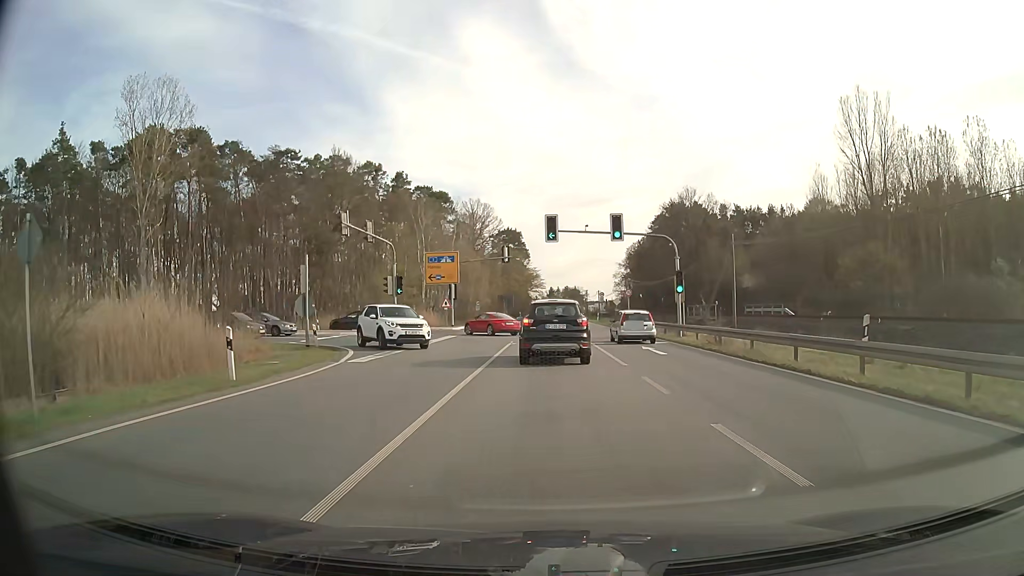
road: primary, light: Day
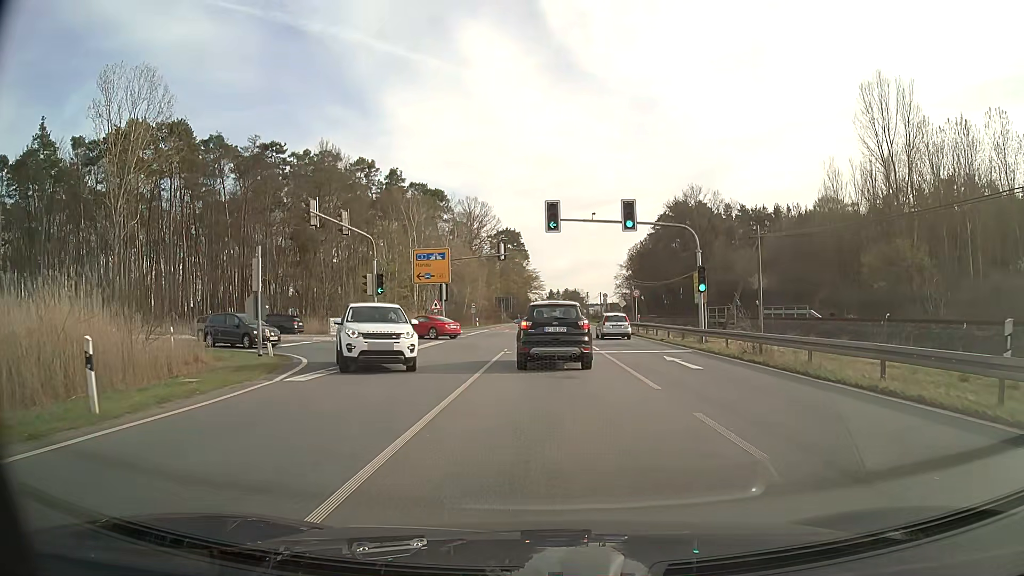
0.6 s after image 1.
(0.0, +4.9) m; 0°
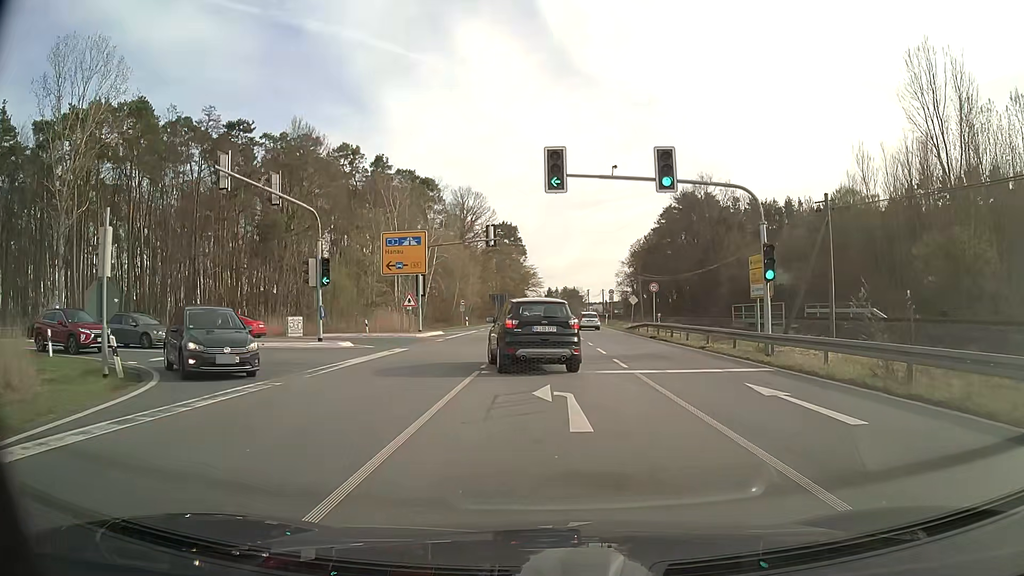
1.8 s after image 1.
(0.0, +9.0) m; 0°
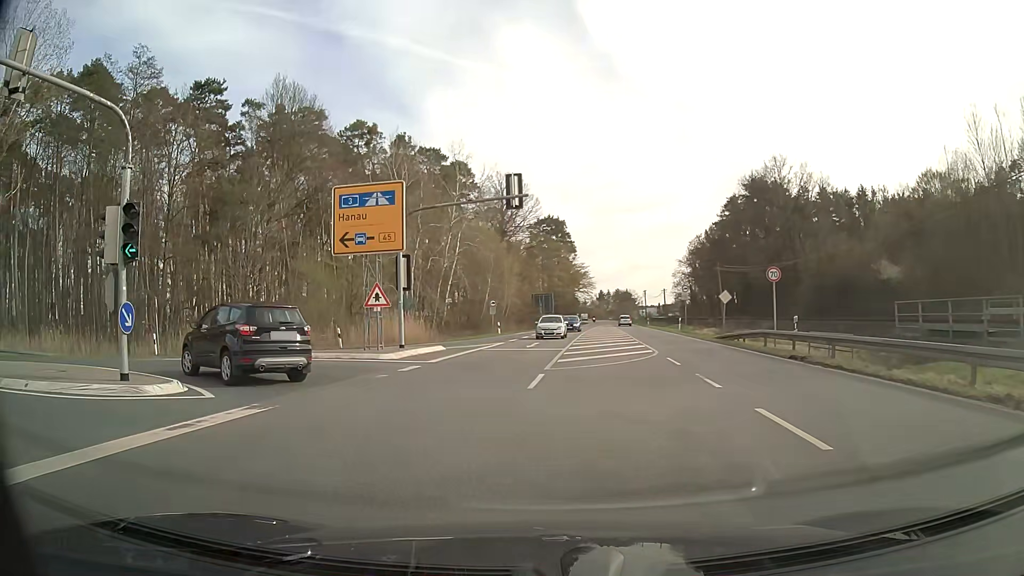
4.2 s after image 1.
(-0.1, +16.2) m; -4°
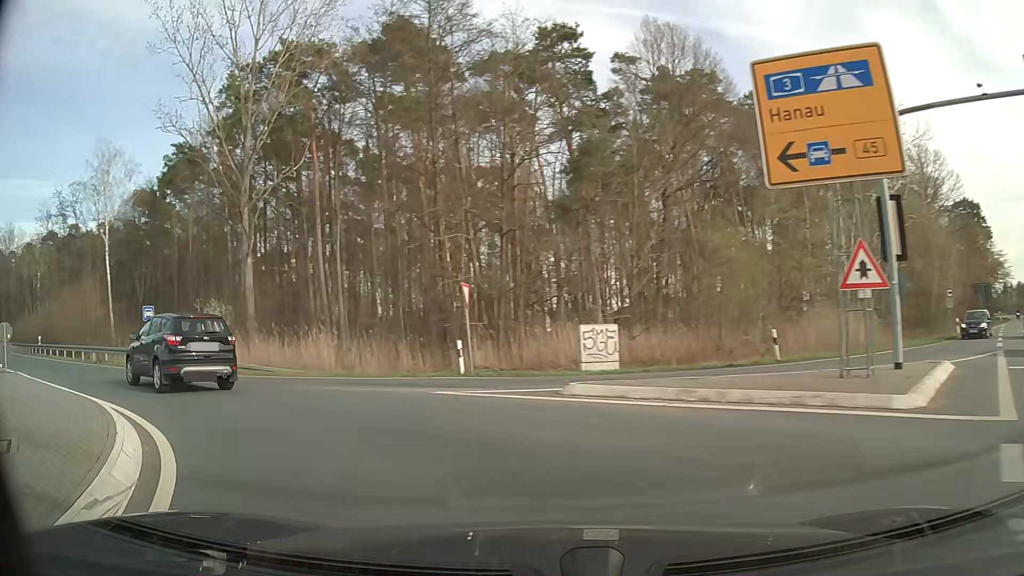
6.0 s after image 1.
(-3.3, +11.9) m; -36°
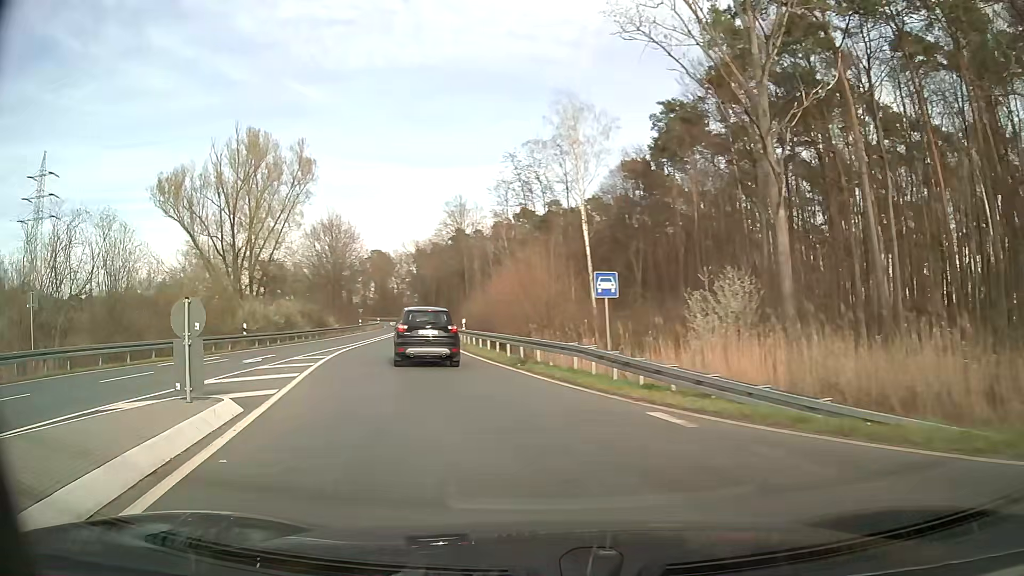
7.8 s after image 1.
(-5.1, +12.0) m; -44°
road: trunk_link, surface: asphalt
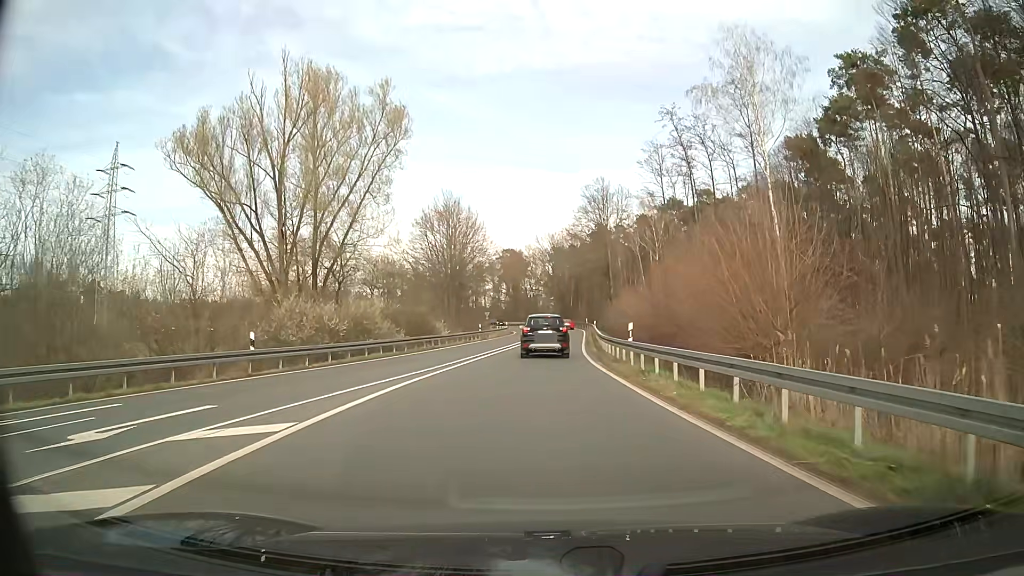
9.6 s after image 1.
(-2.4, +15.3) m; -12°
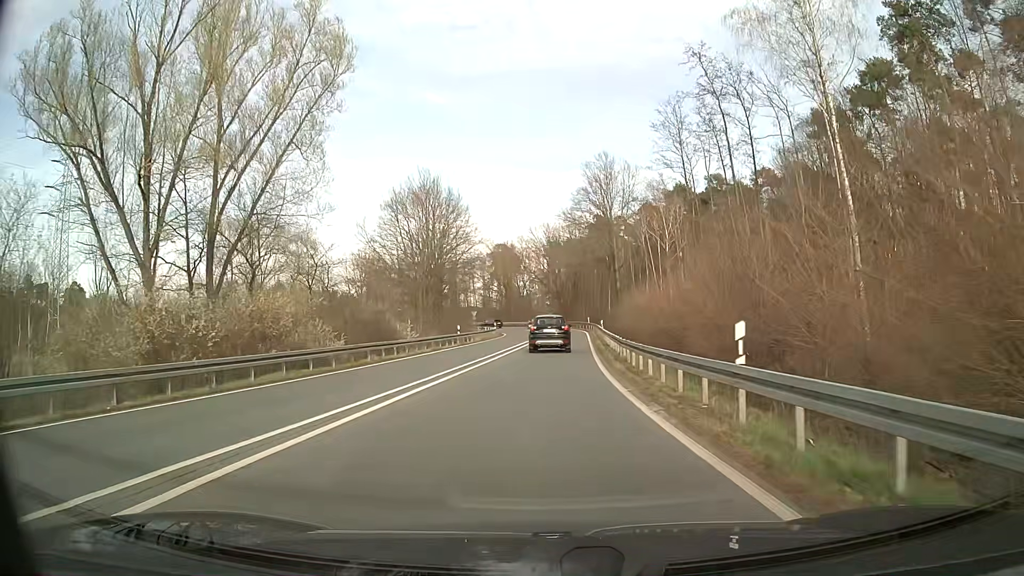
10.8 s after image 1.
(+0.1, +12.3) m; 0°
(0, +10) (0, +20) (+1, +30) (+1, +40) (+2, +50) (+2, +60) (+3, +70) (+2, +80) (0, +90) (-4, +99) m
